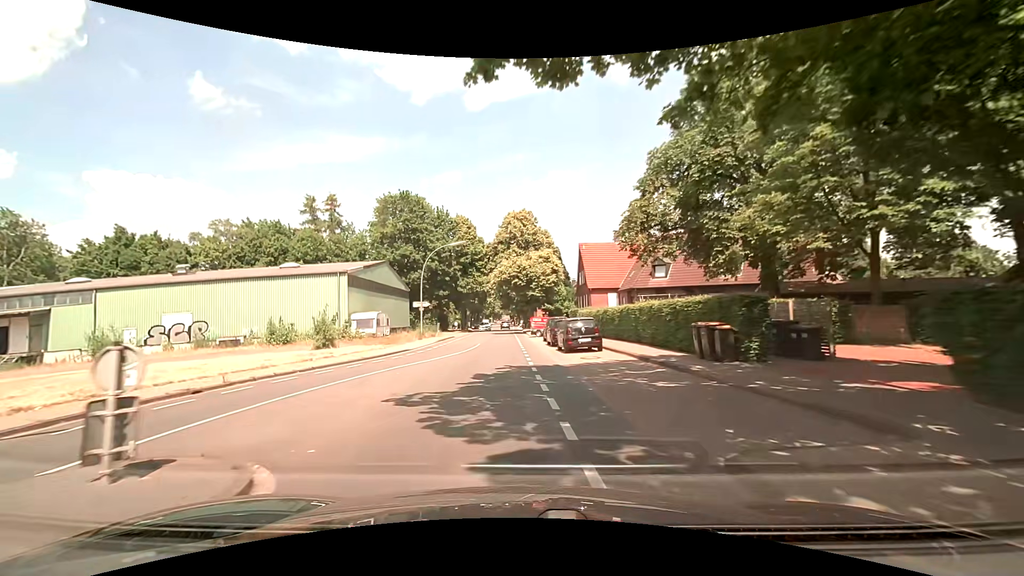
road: secondary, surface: asphalt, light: Day
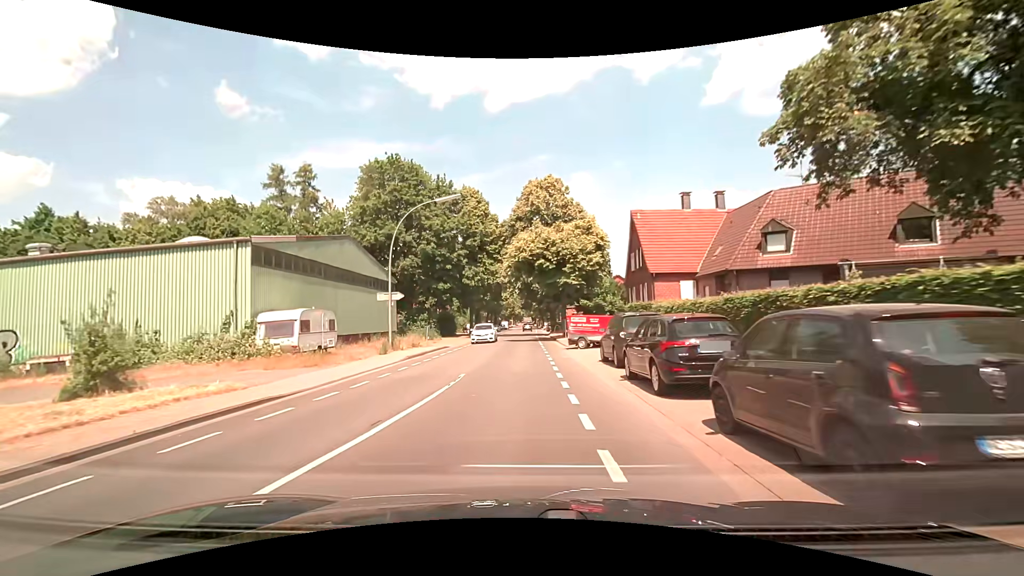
(-0.3, +17.6) m; -2°
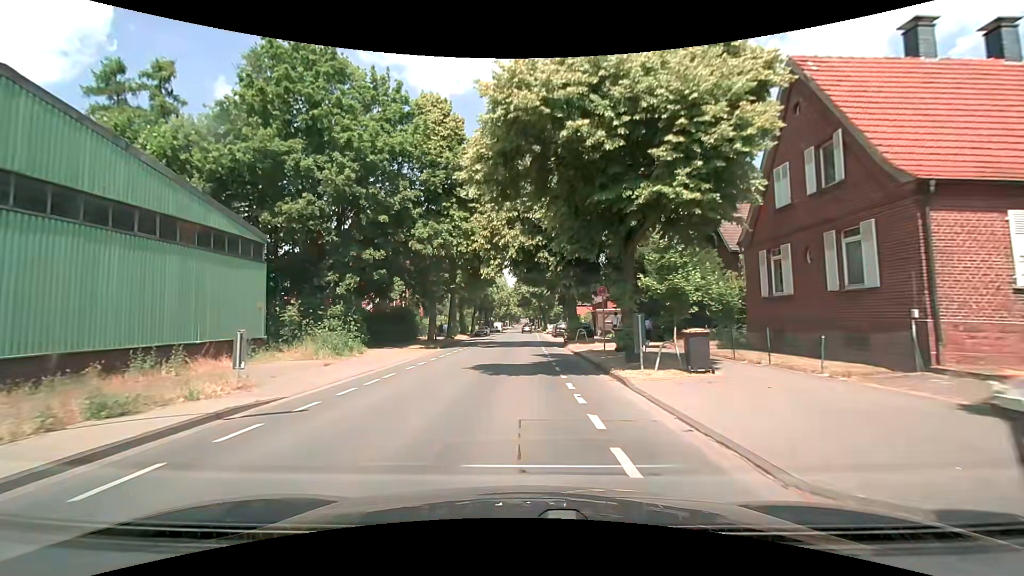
(0.0, +24.4) m; 0°
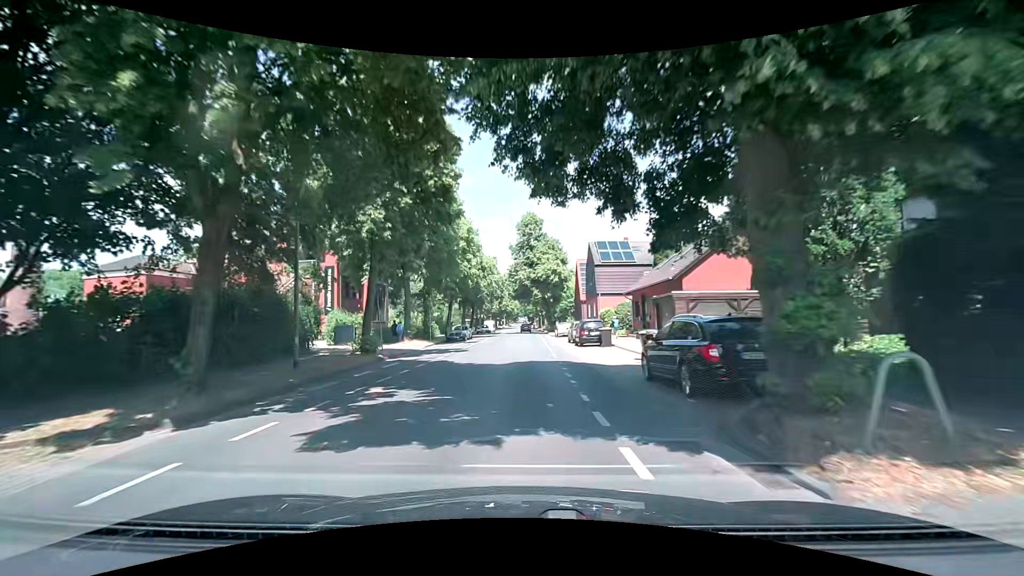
(0.0, +25.1) m; -1°
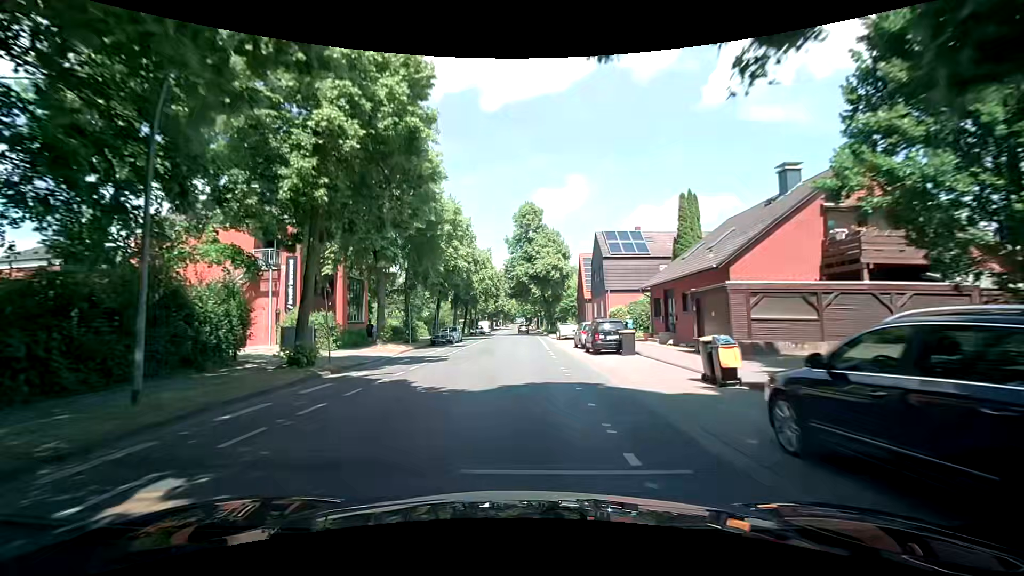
(+0.1, +6.5) m; 0°
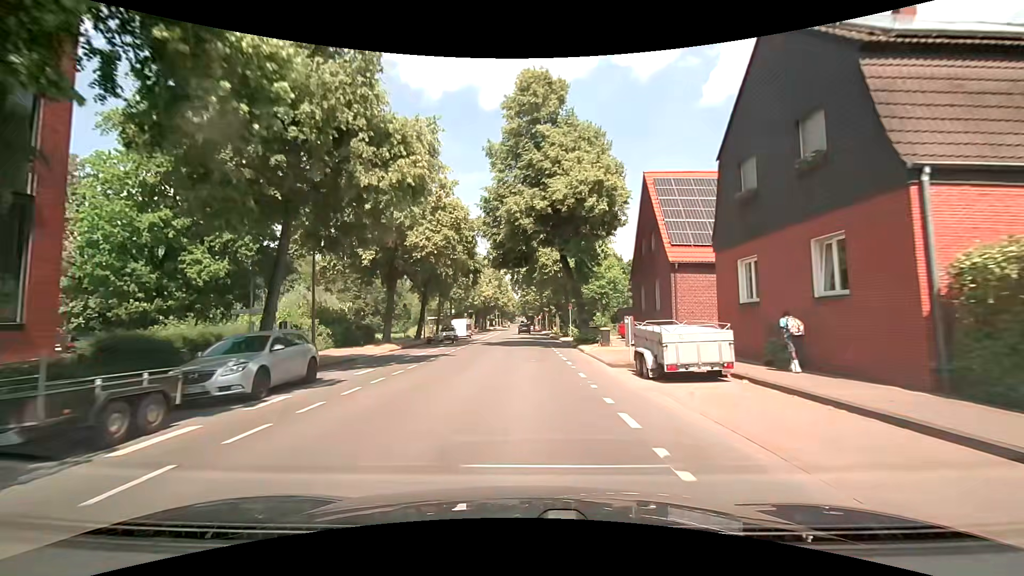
(+0.6, +33.1) m; 0°
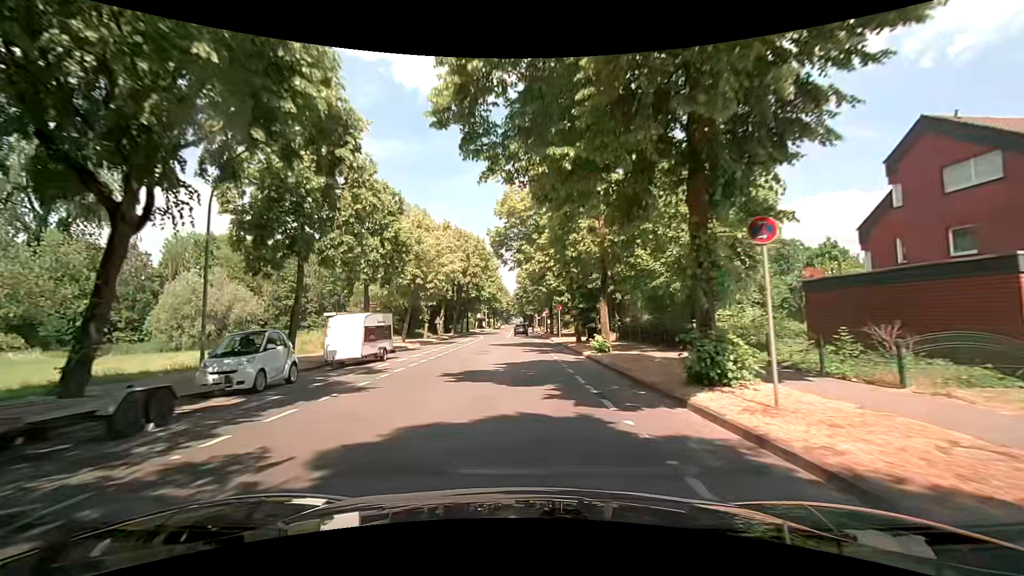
(+0.4, +33.8) m; +1°
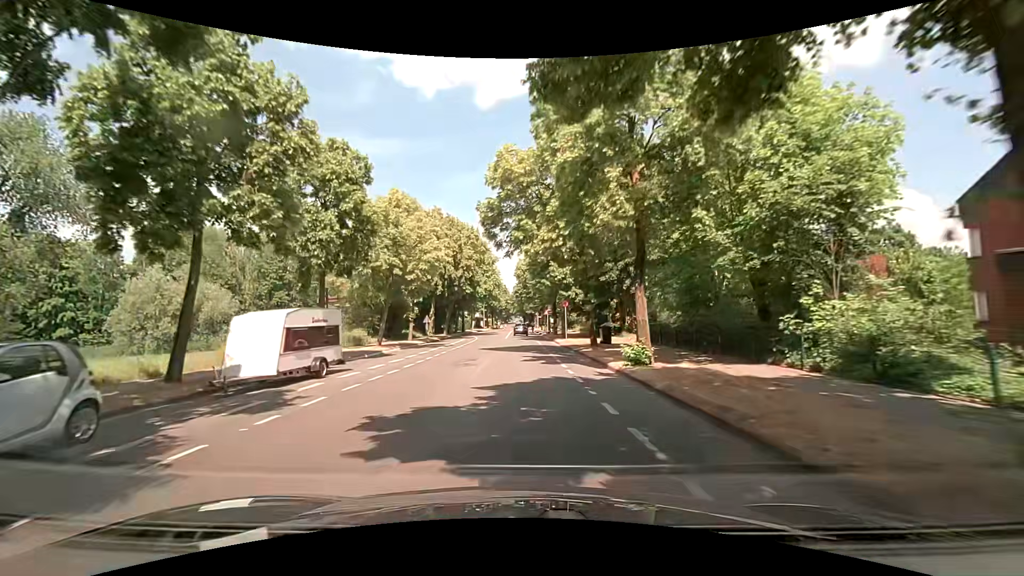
(+0.1, +6.8) m; 0°
(0, +10) (0, +20) (0, +30) (0, +40) (0, +50) (0, +60) (0, +70) (-1, +80) (-1, +90) (-1, +100) m
